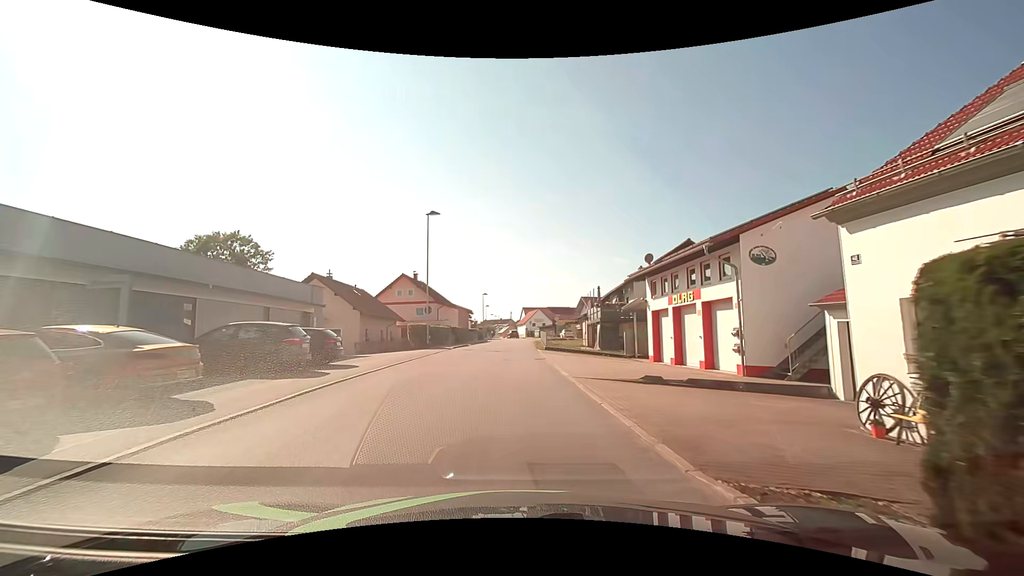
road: unclassified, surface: asphalt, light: Day
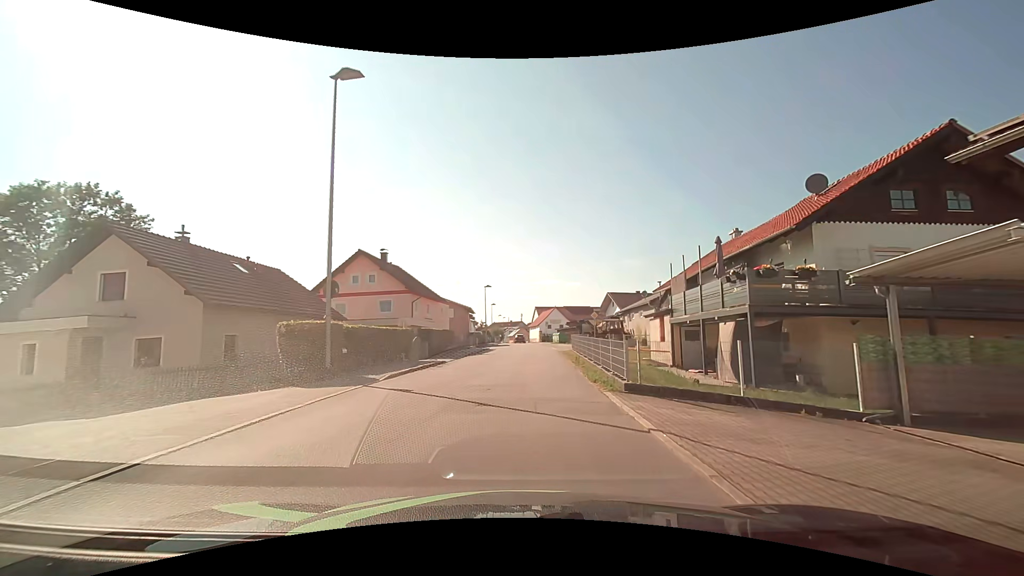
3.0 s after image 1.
(-0.8, +21.2) m; -3°
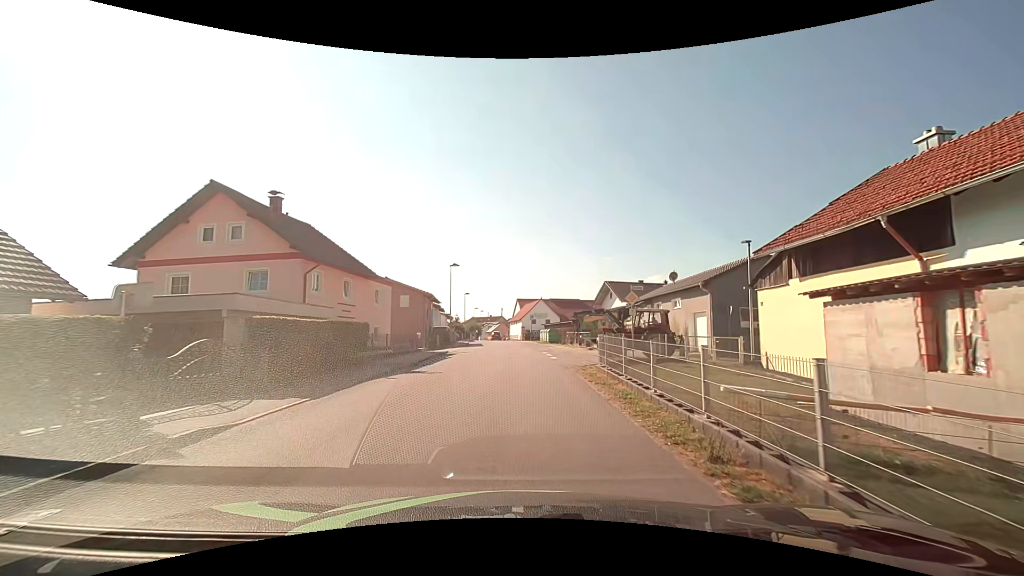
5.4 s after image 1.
(+0.4, +17.6) m; +2°
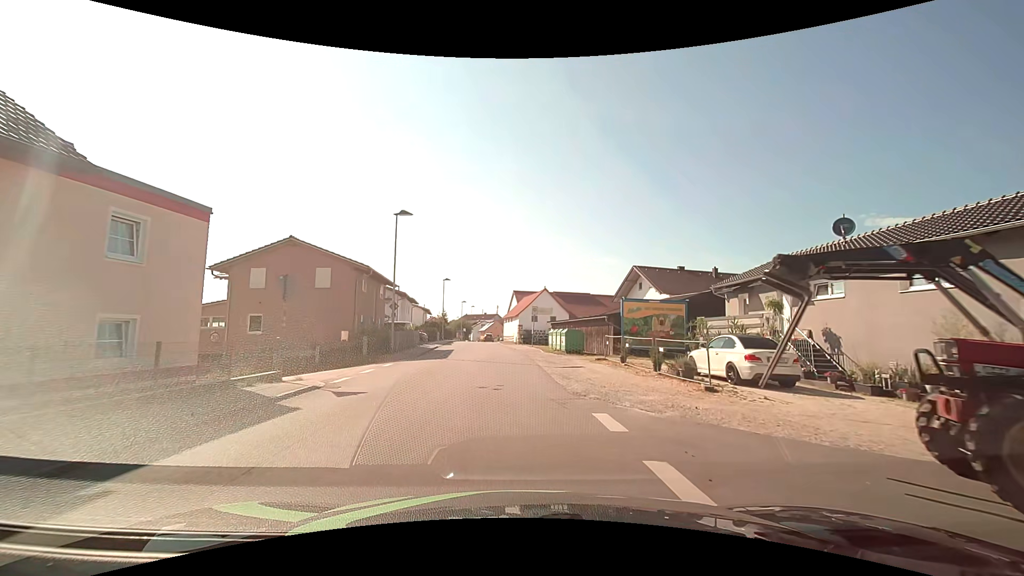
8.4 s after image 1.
(+0.4, +21.7) m; 0°
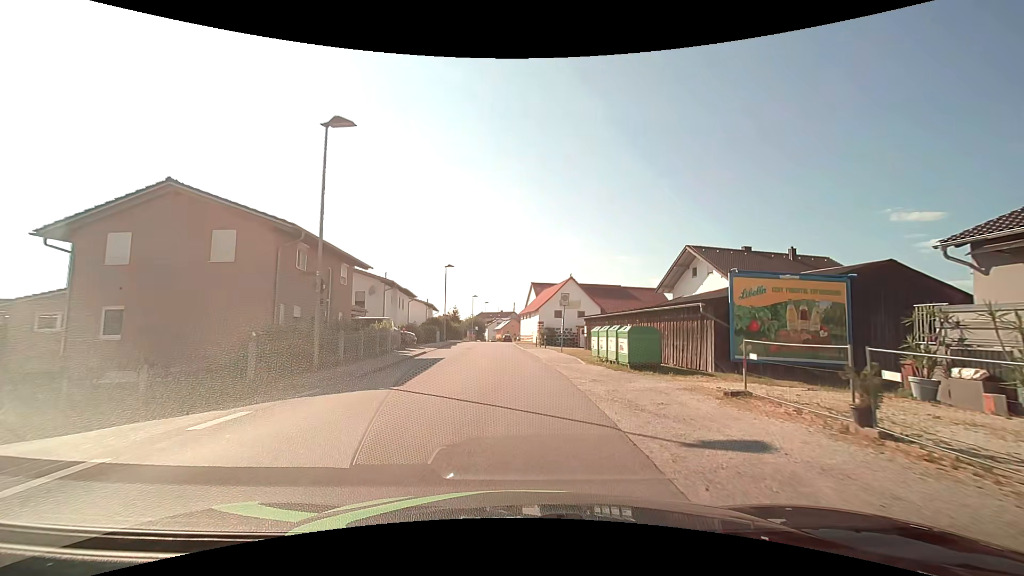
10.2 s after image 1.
(0.0, +12.7) m; -1°
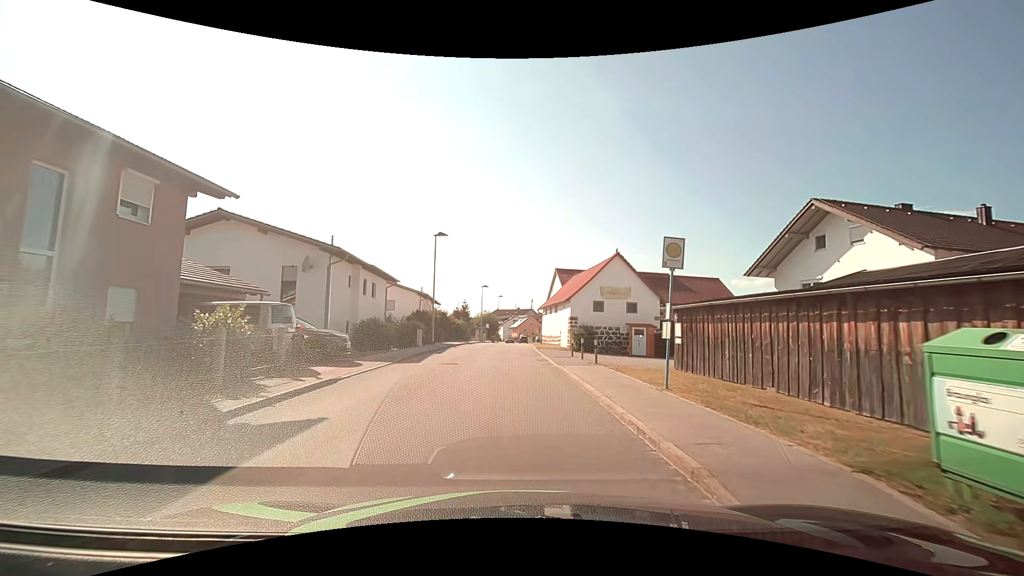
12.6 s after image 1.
(-0.3, +16.9) m; -2°
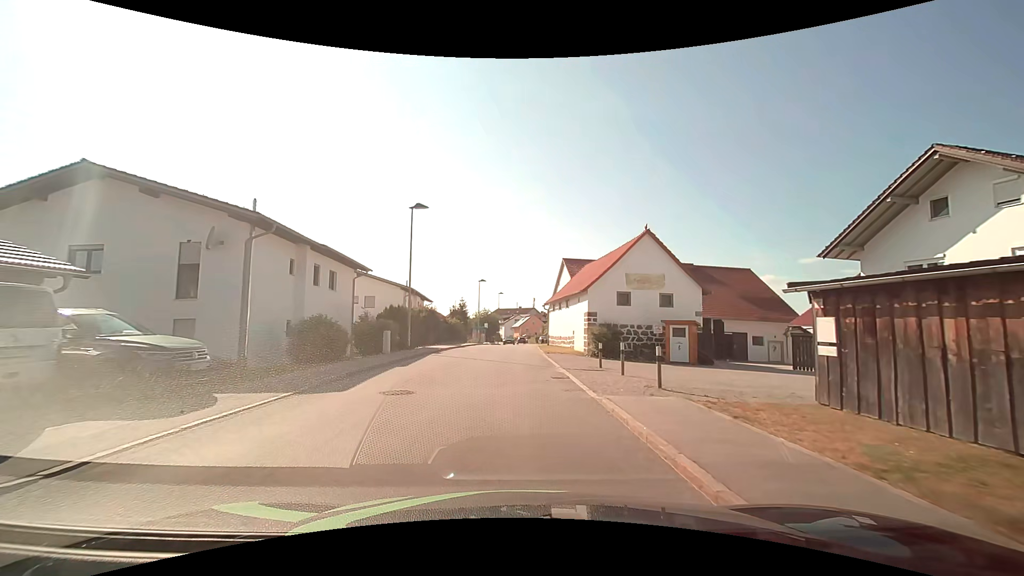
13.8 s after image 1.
(0.0, +8.5) m; 0°
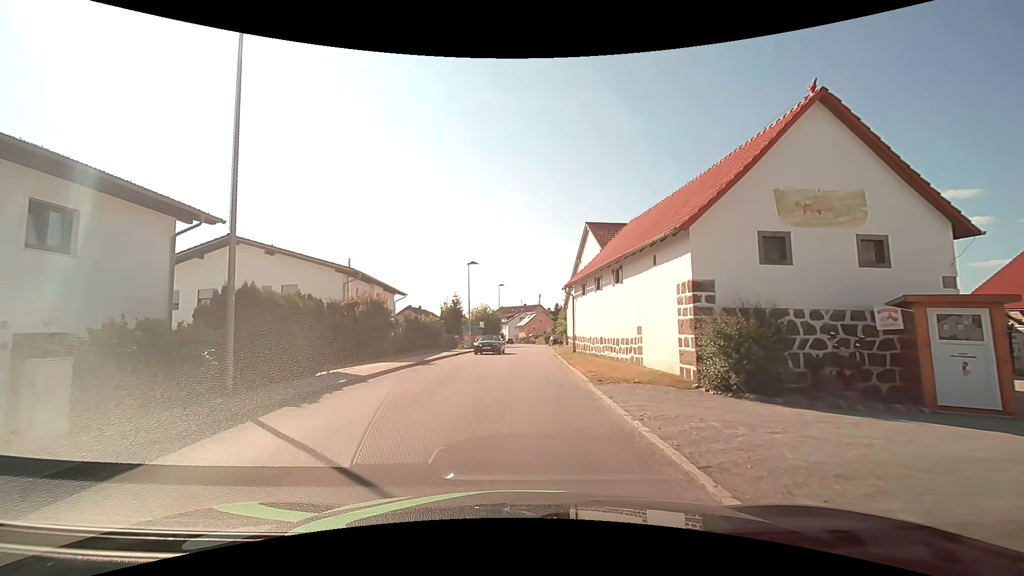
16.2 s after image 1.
(-0.1, +17.3) m; 0°
(0, +10) (0, +20) (0, +30) (0, +40) (0, +50) (+1, +60) (+1, +70) (+2, +80) (+1, +90) (+1, +100) m
